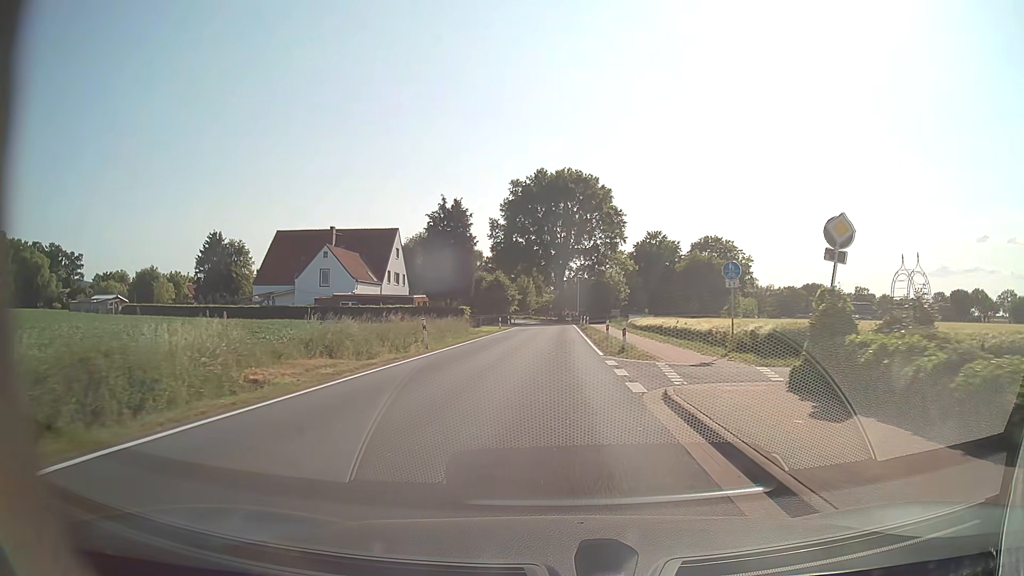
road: tertiary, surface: asphalt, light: Day
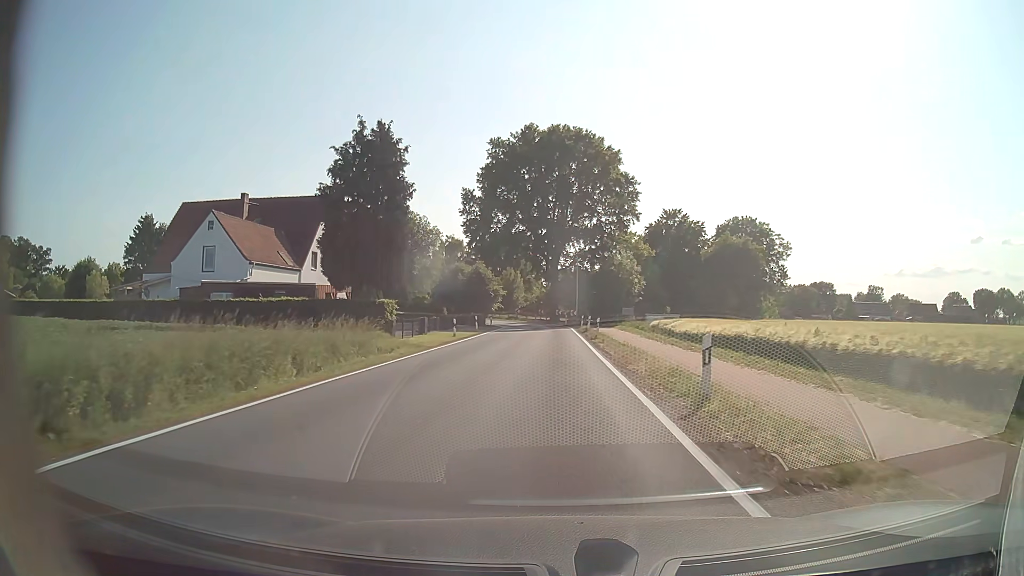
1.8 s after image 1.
(+0.1, +22.5) m; 0°
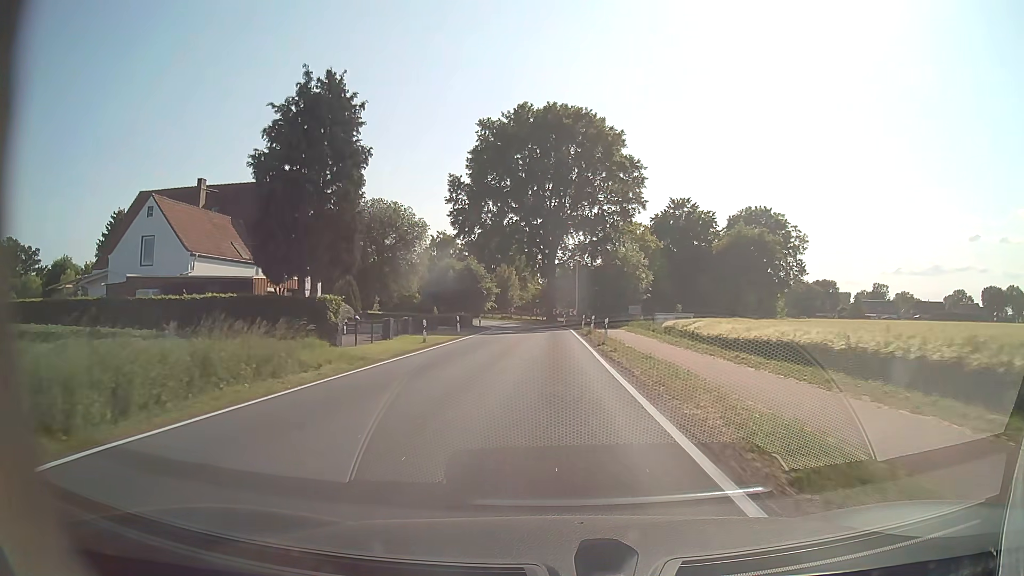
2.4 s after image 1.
(0.0, +7.4) m; 0°
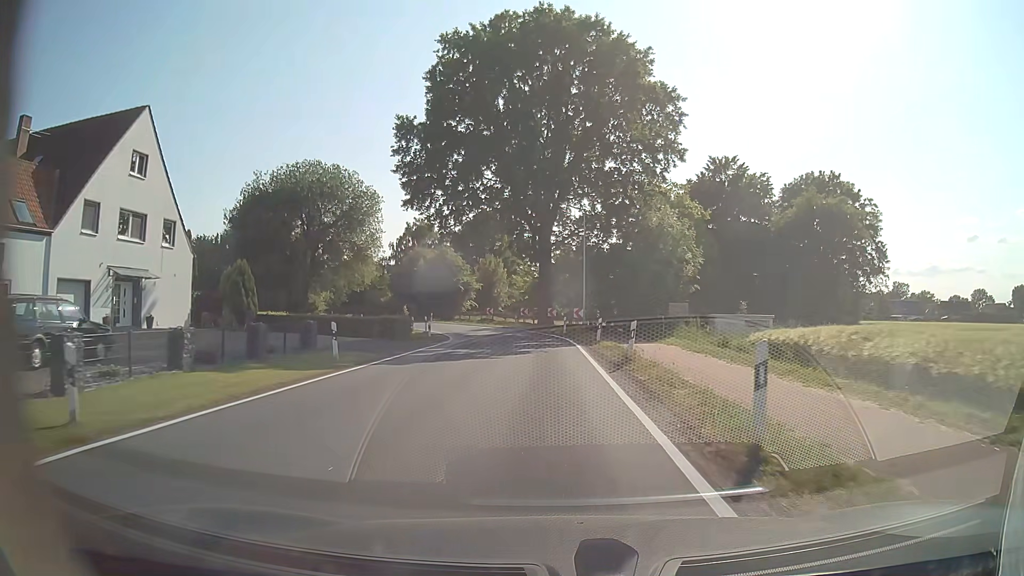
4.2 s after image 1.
(+0.1, +21.4) m; 0°
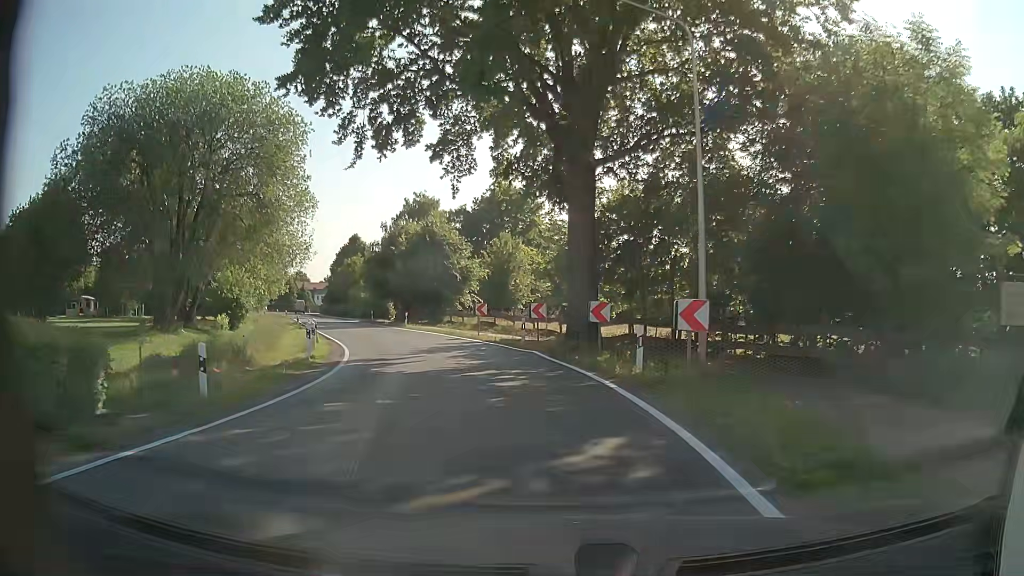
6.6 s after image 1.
(-0.3, +25.3) m; -3°
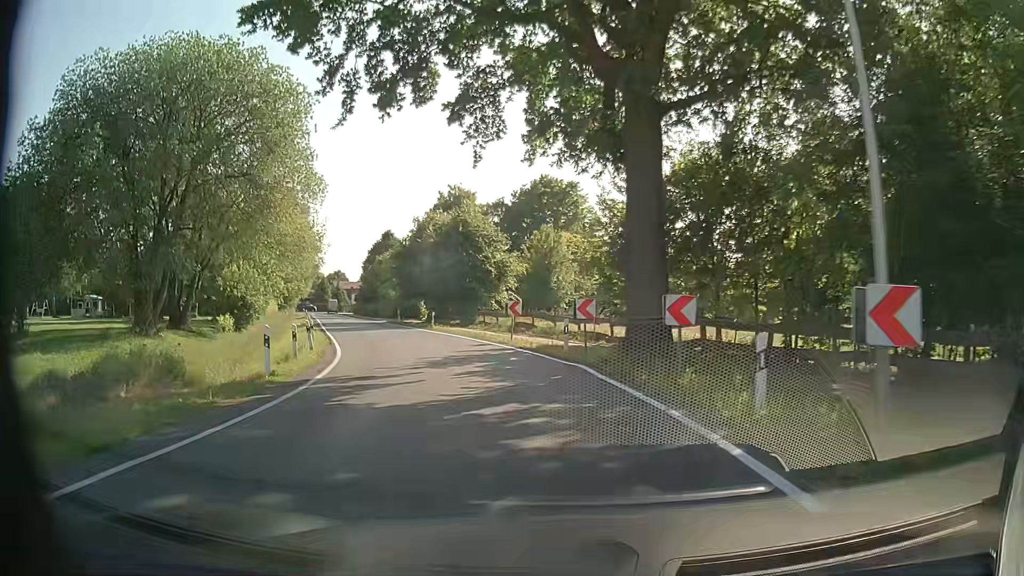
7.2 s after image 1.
(-0.1, +5.7) m; -3°
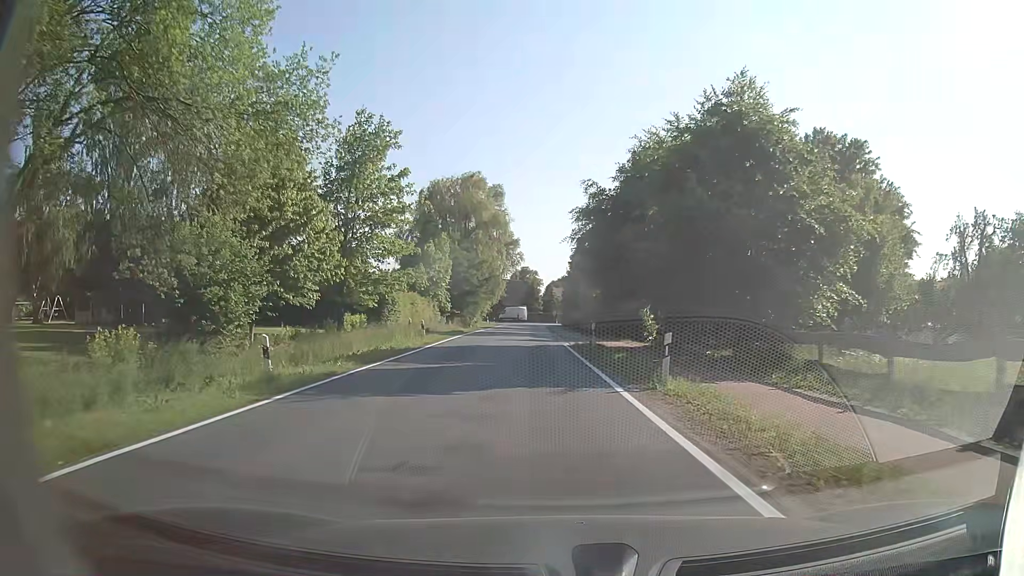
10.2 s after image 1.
(-4.7, +28.6) m; -20°
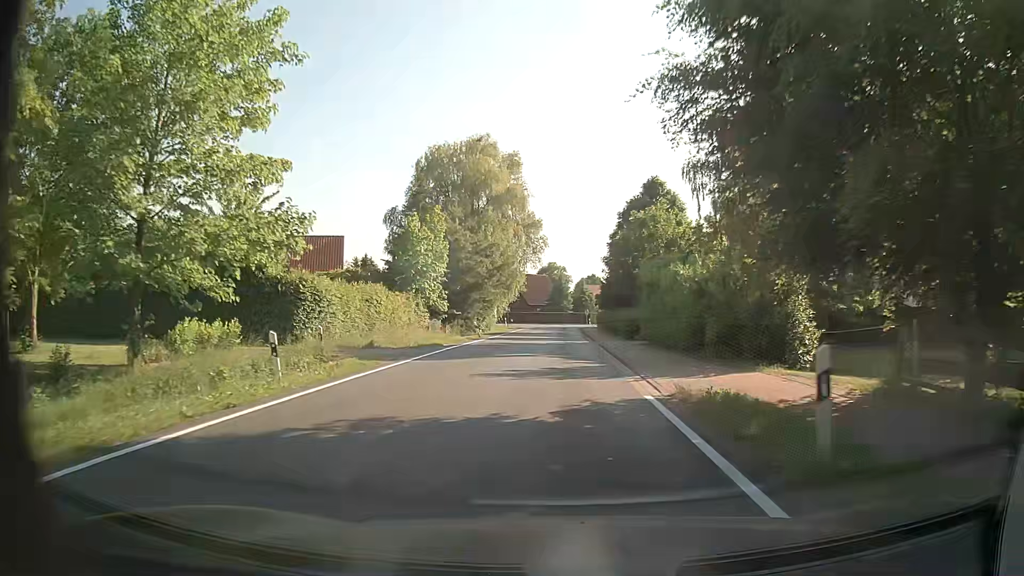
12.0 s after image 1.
(-0.5, +20.3) m; -3°
